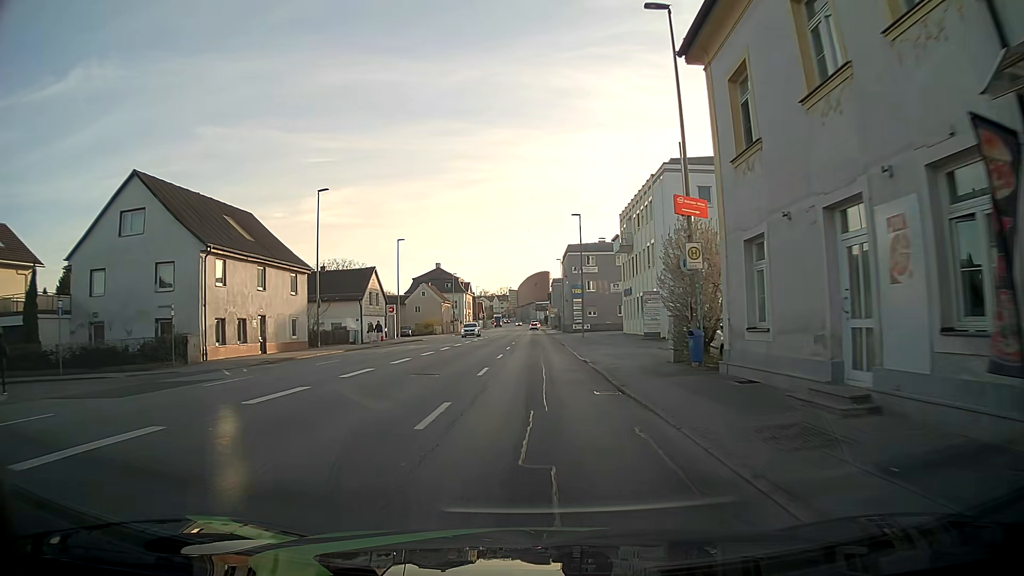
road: tertiary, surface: asphalt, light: Day
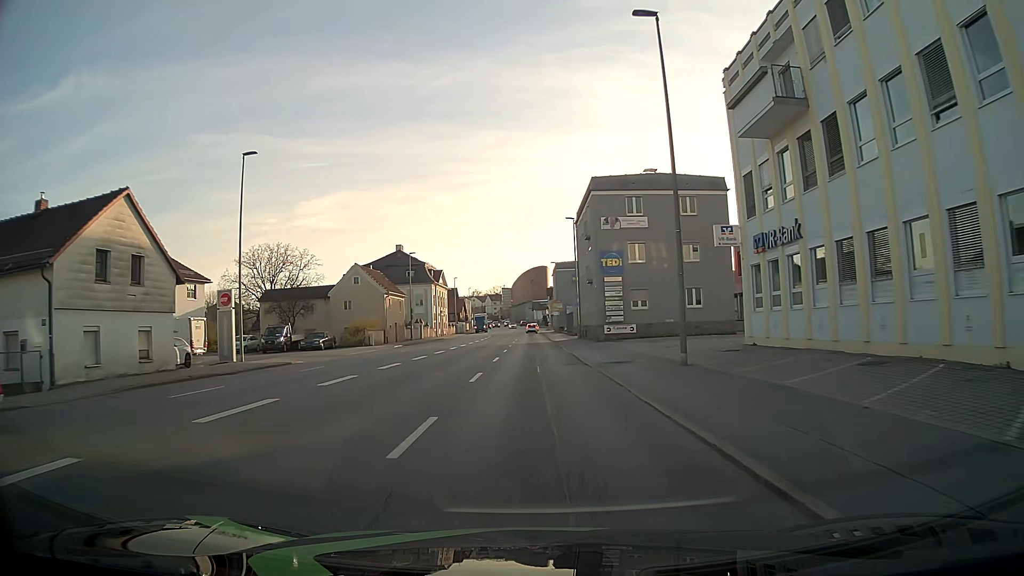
(+0.9, +37.9) m; +1°
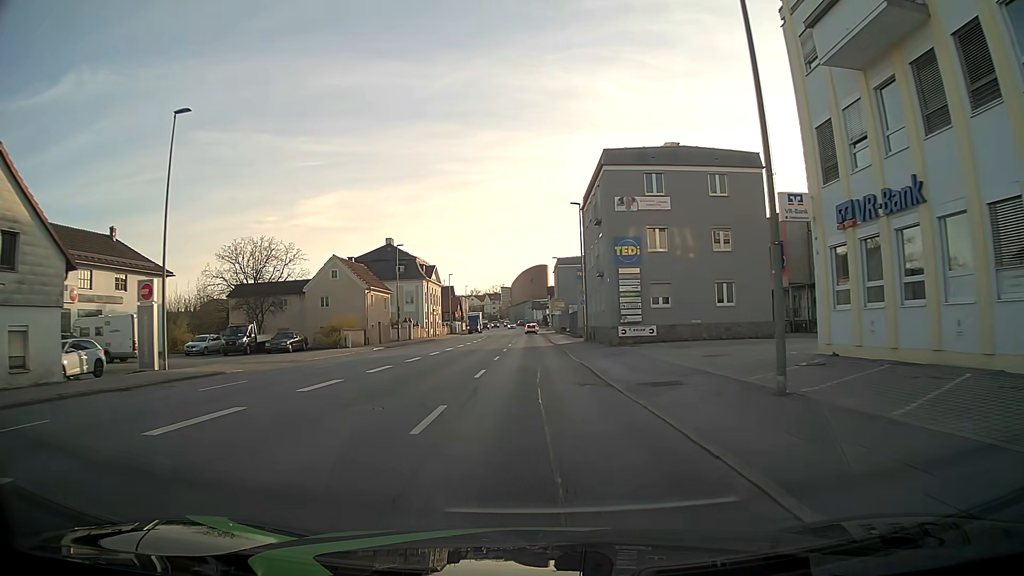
(0.0, +7.3) m; +1°
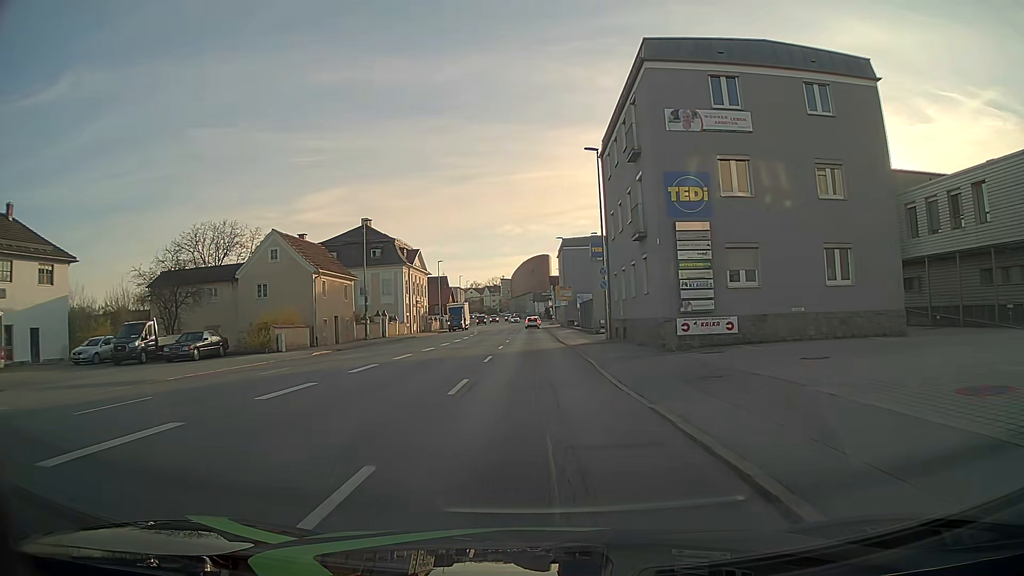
(0.0, +14.3) m; +1°
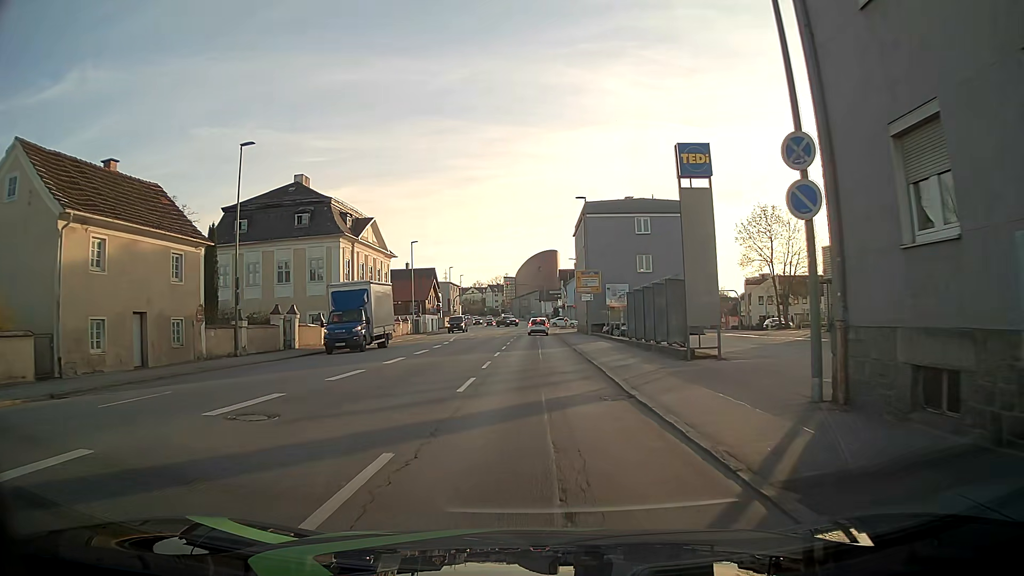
(-0.4, +26.0) m; -1°
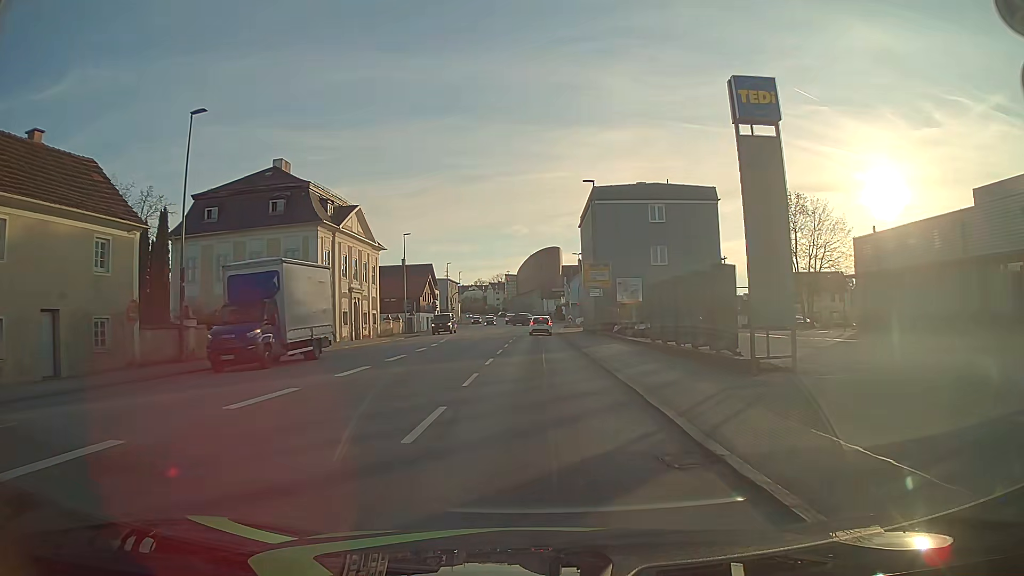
(0.0, +5.4) m; 0°
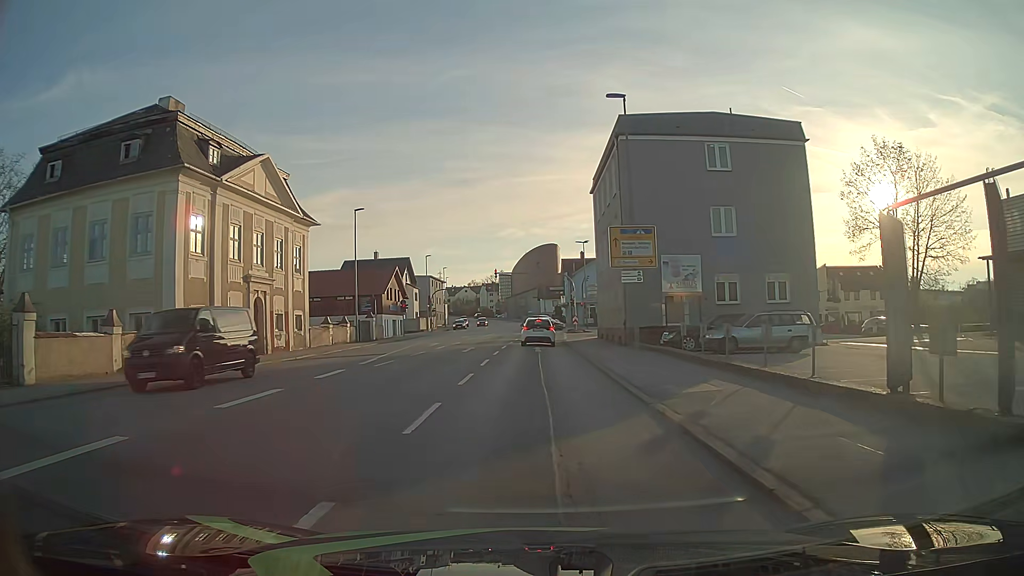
(0.0, +17.3) m; +1°
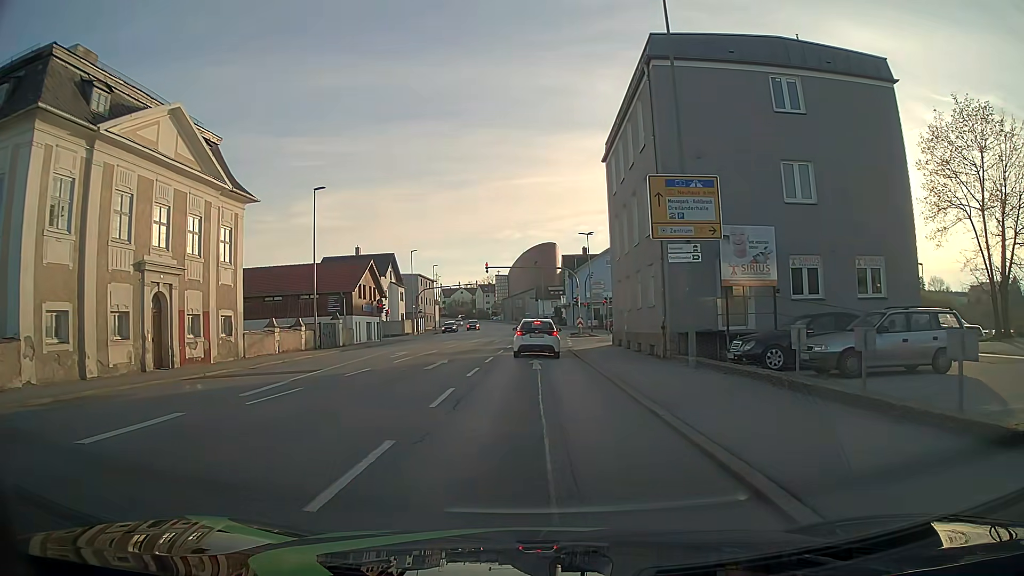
(-0.1, +9.2) m; 0°
